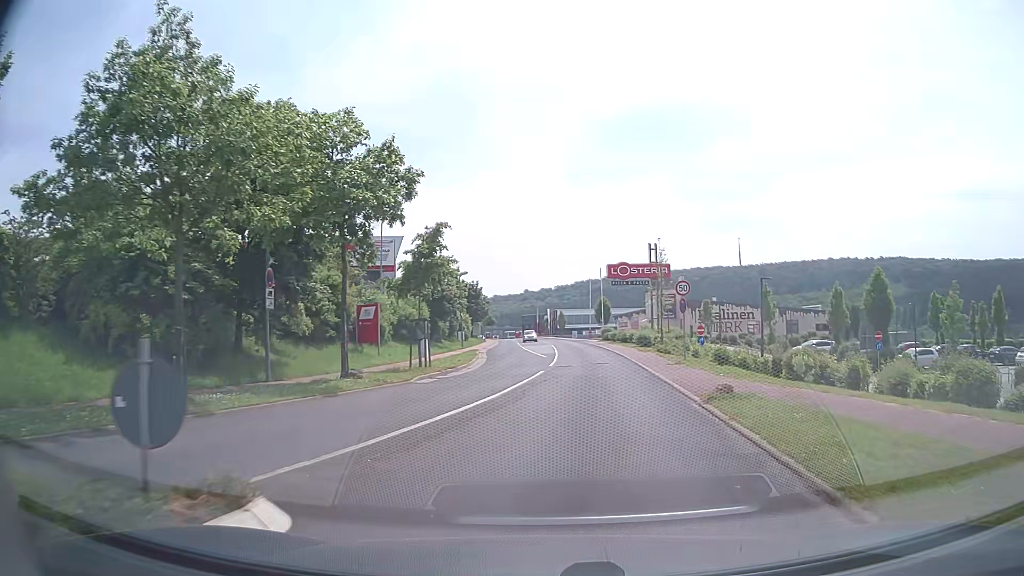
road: unclassified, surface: asphalt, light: Day
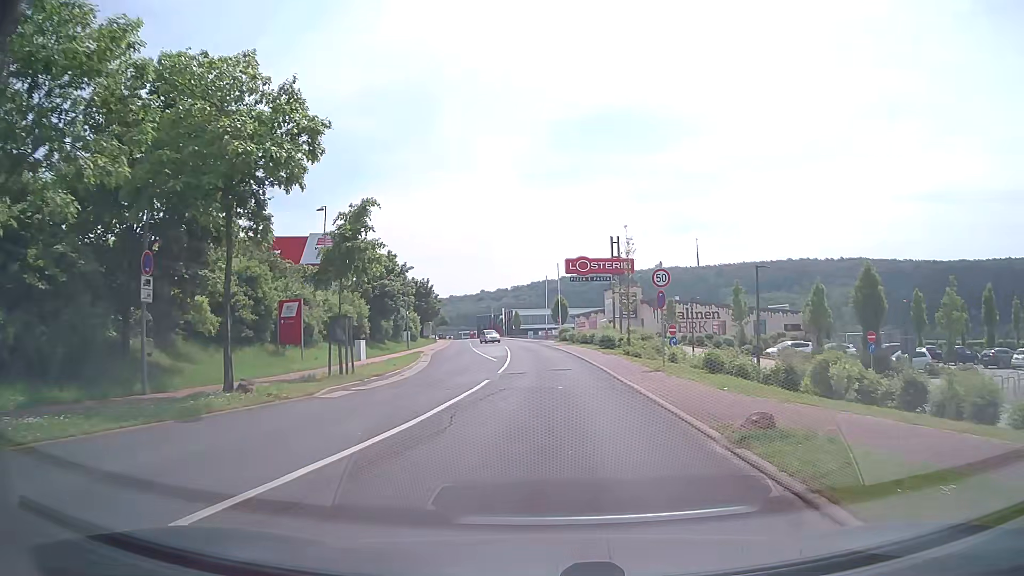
(+0.2, +4.7) m; +4°
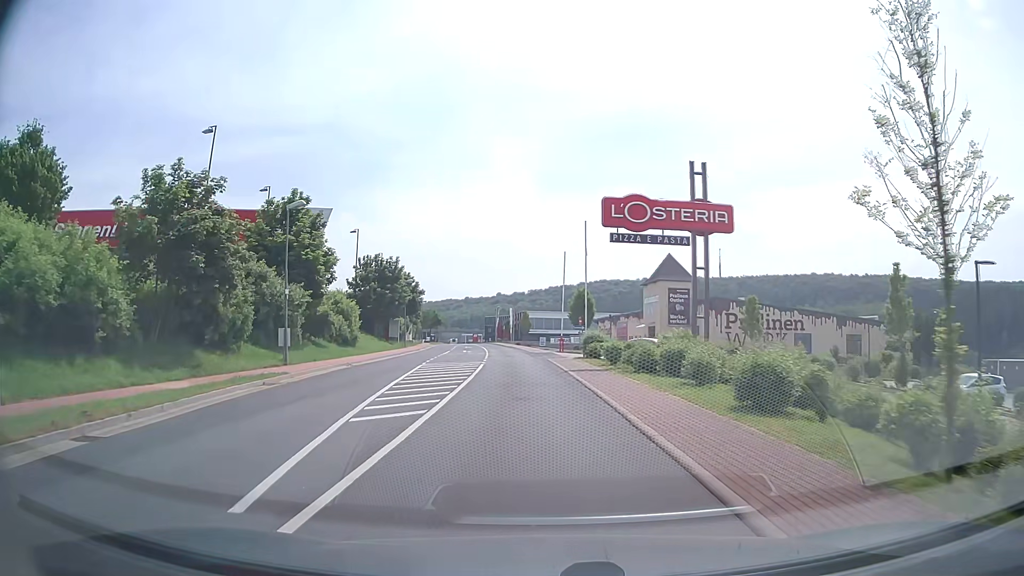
(+0.2, +27.3) m; -1°
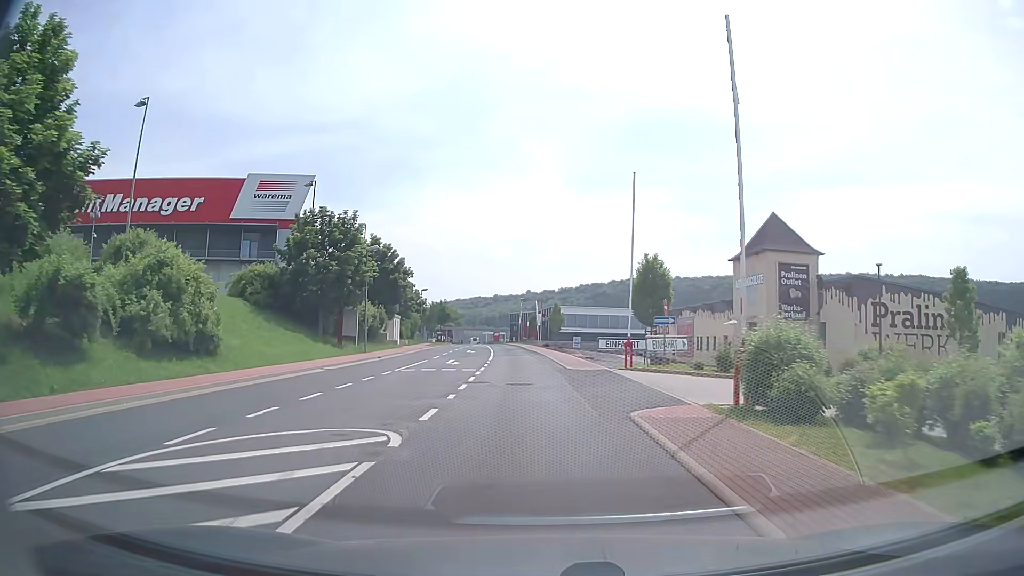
(-0.7, +24.3) m; -3°
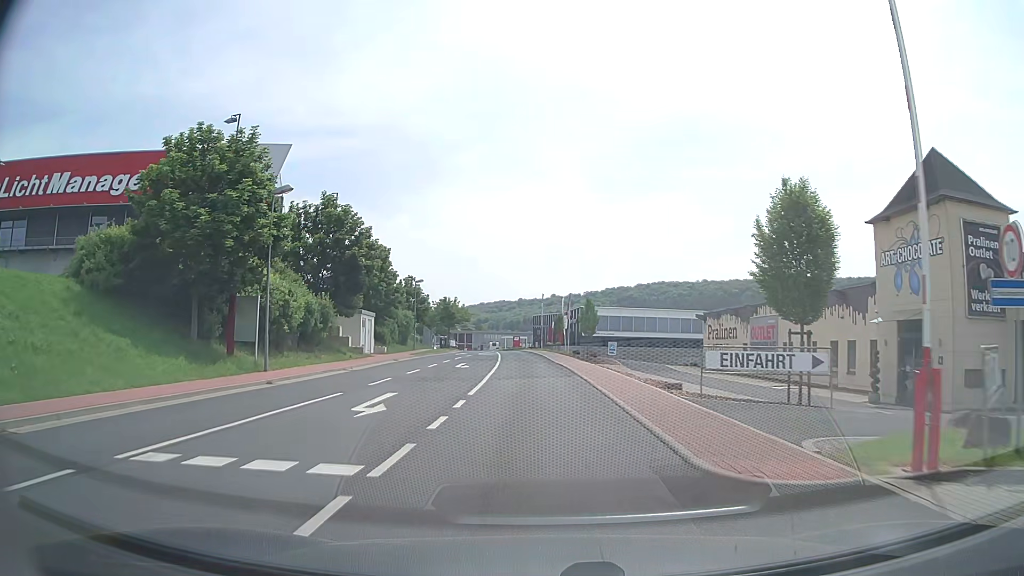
(-0.3, +18.5) m; -2°
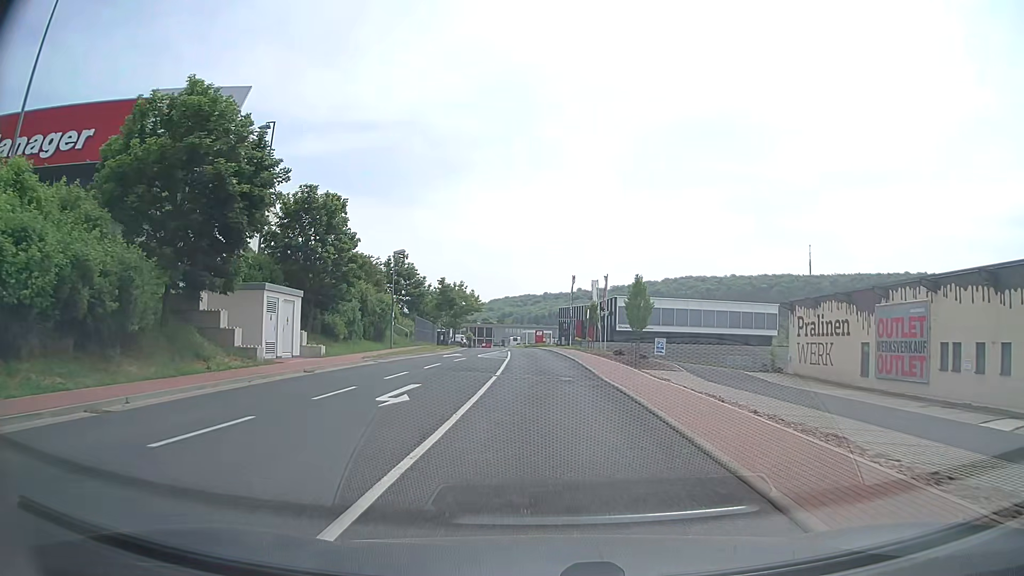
(-0.4, +18.5) m; -3°
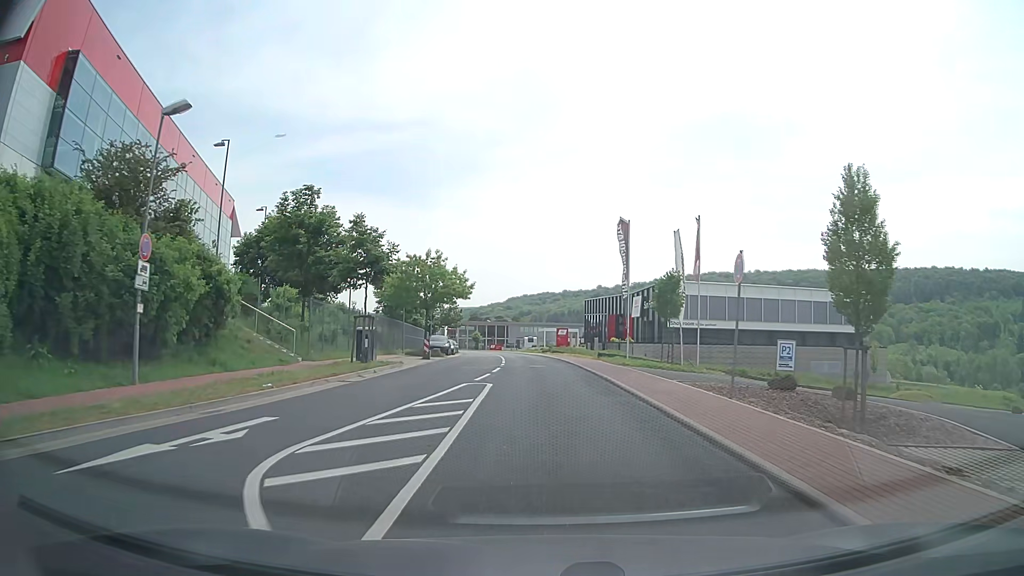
(-0.3, +30.9) m; -1°
